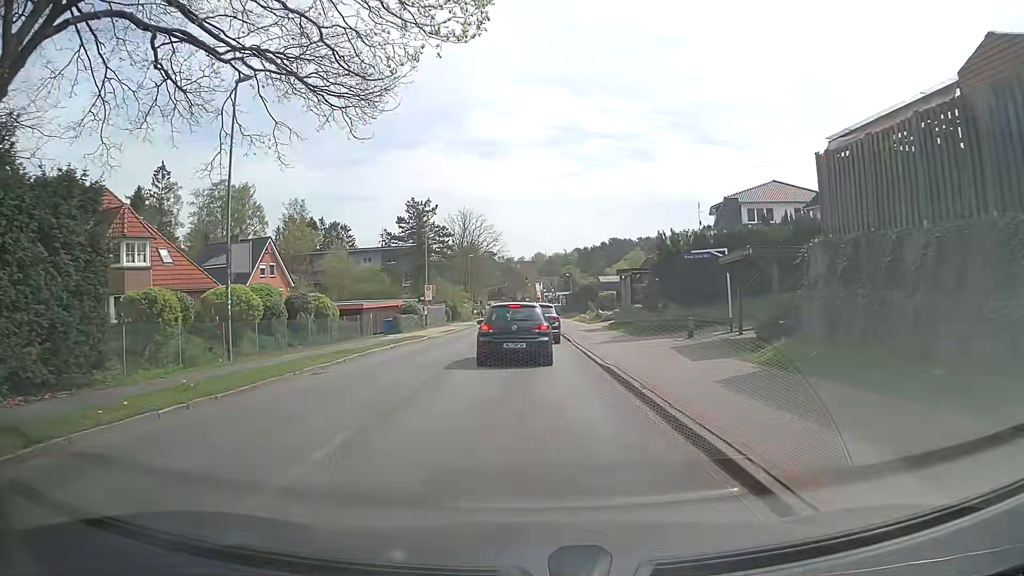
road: tertiary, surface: asphalt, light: Day
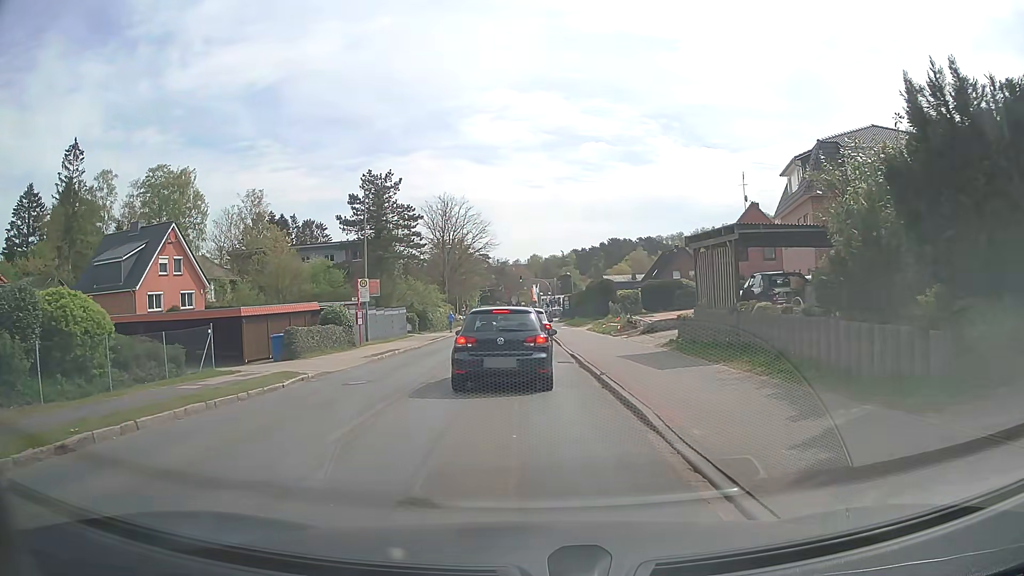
(-0.1, +19.4) m; -1°
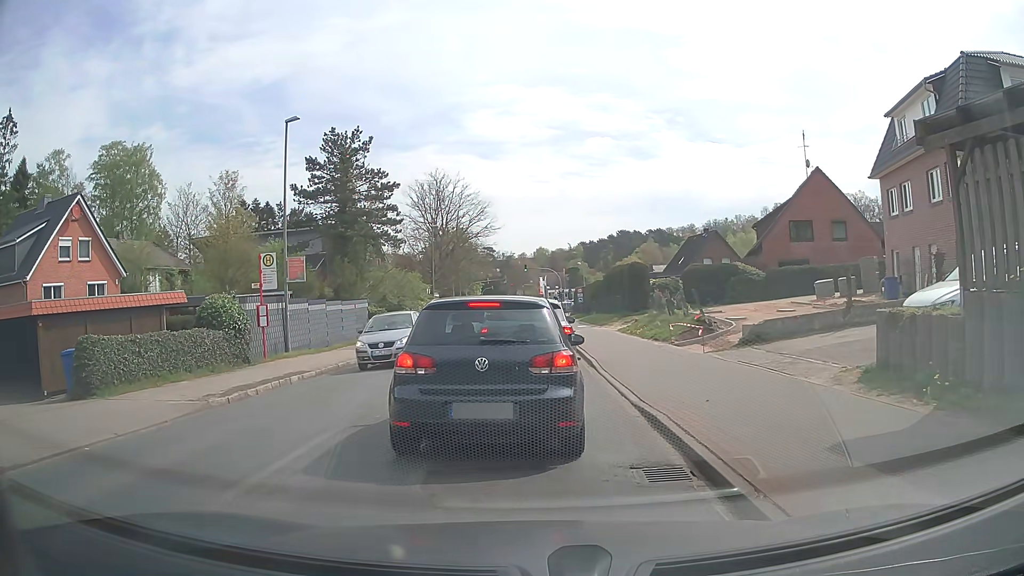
(+0.1, +13.1) m; 0°
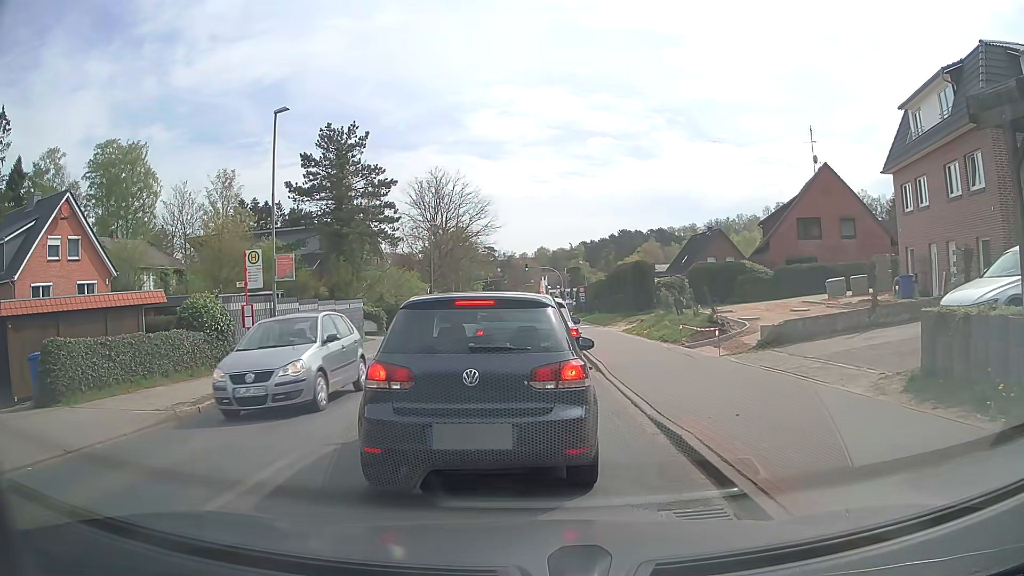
(0.0, +1.2) m; +1°
